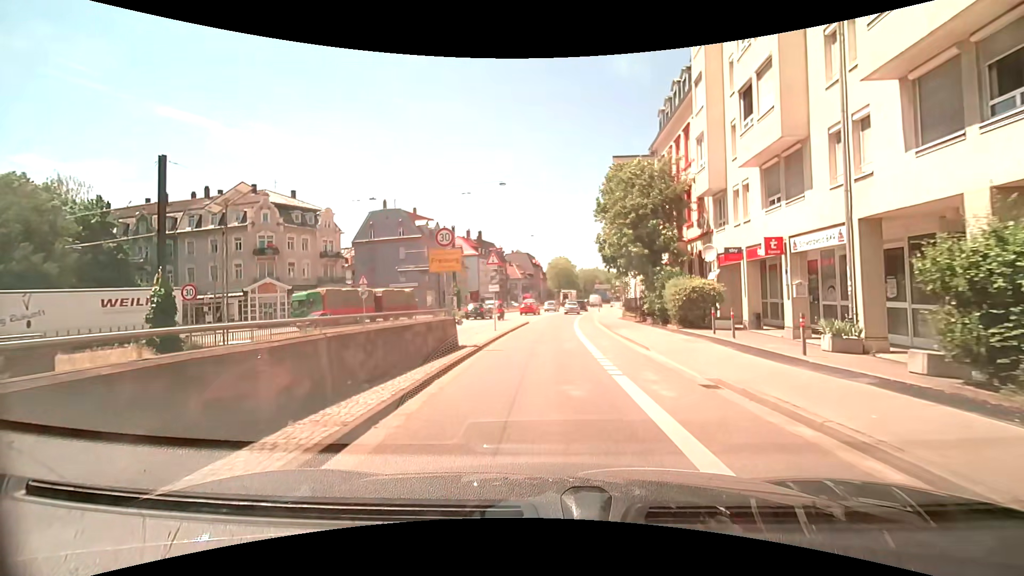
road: secondary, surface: asphalt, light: Day
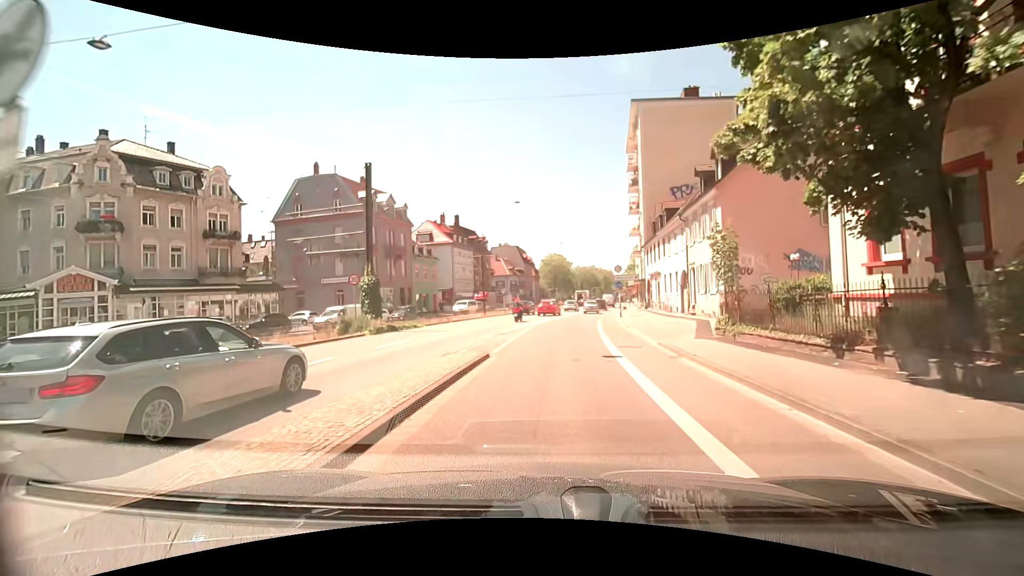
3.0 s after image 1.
(0.0, +22.4) m; +1°
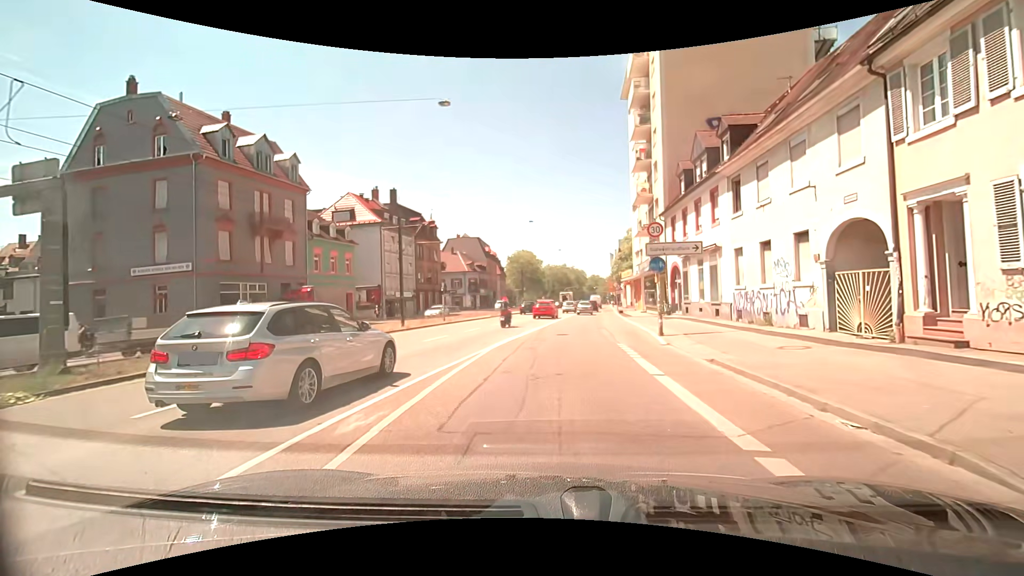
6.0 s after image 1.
(+0.5, +22.3) m; +4°
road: primary
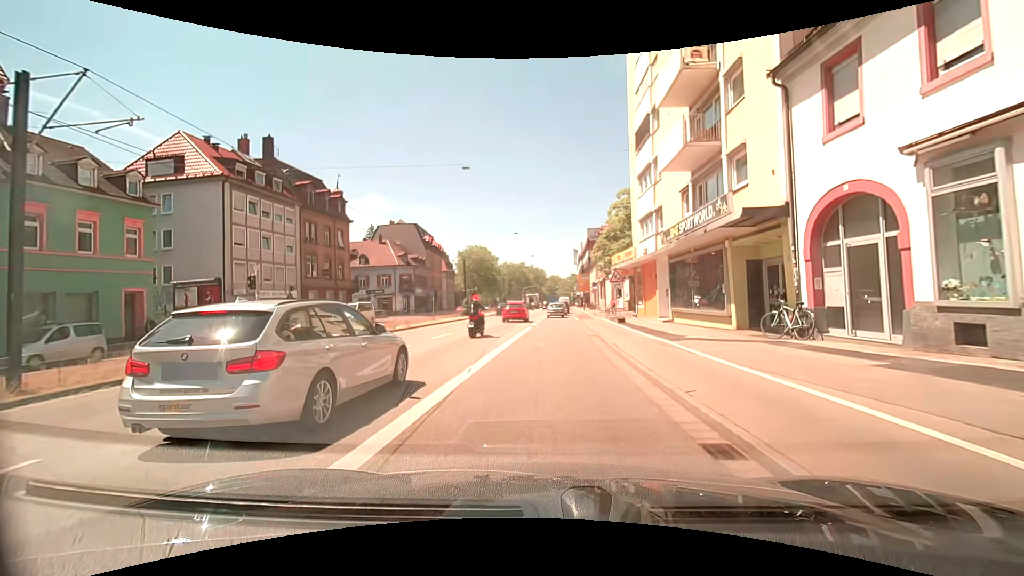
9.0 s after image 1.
(+0.7, +22.3) m; +4°
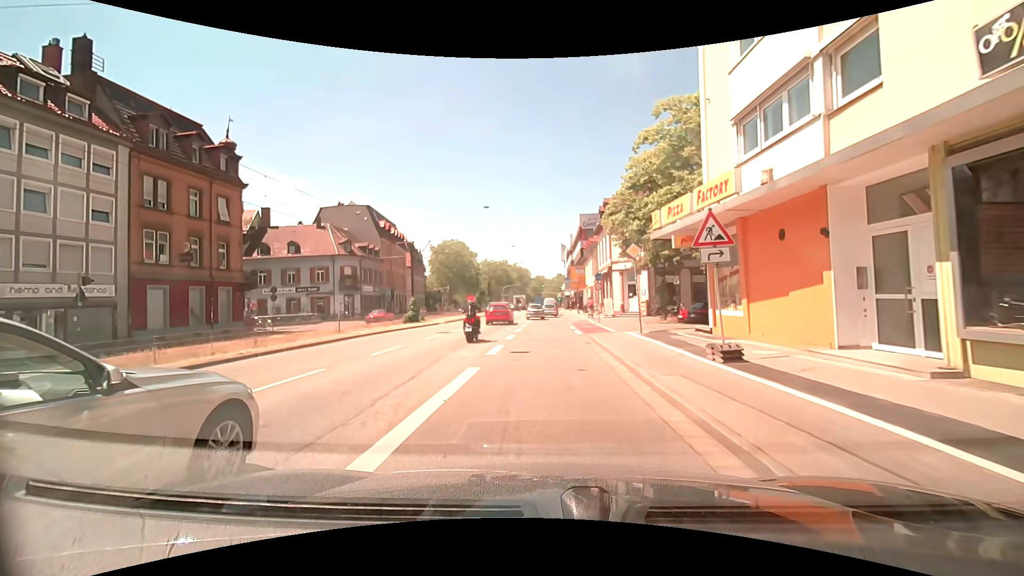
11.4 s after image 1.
(+0.3, +17.9) m; +2°
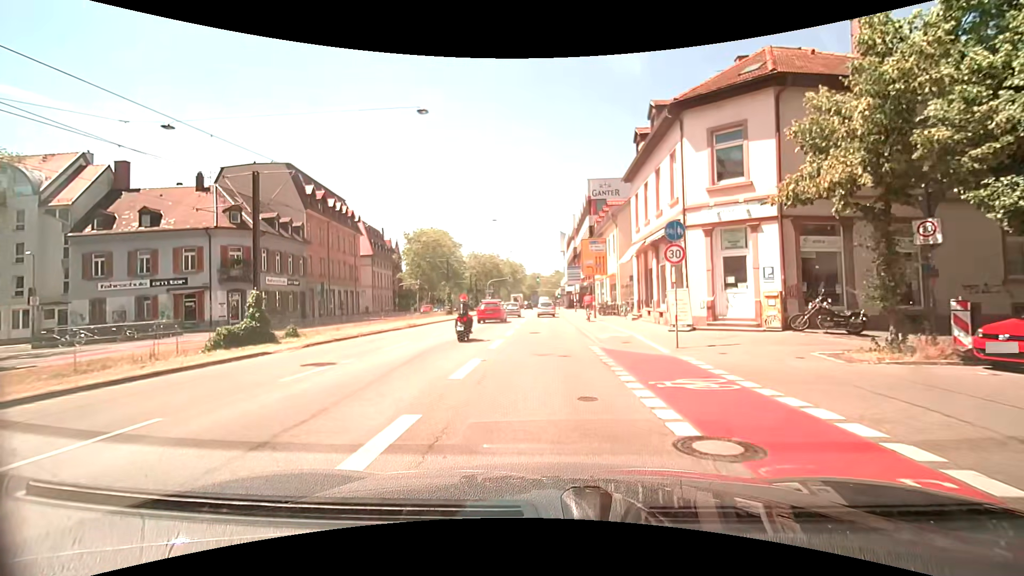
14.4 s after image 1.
(+0.4, +22.5) m; +2°
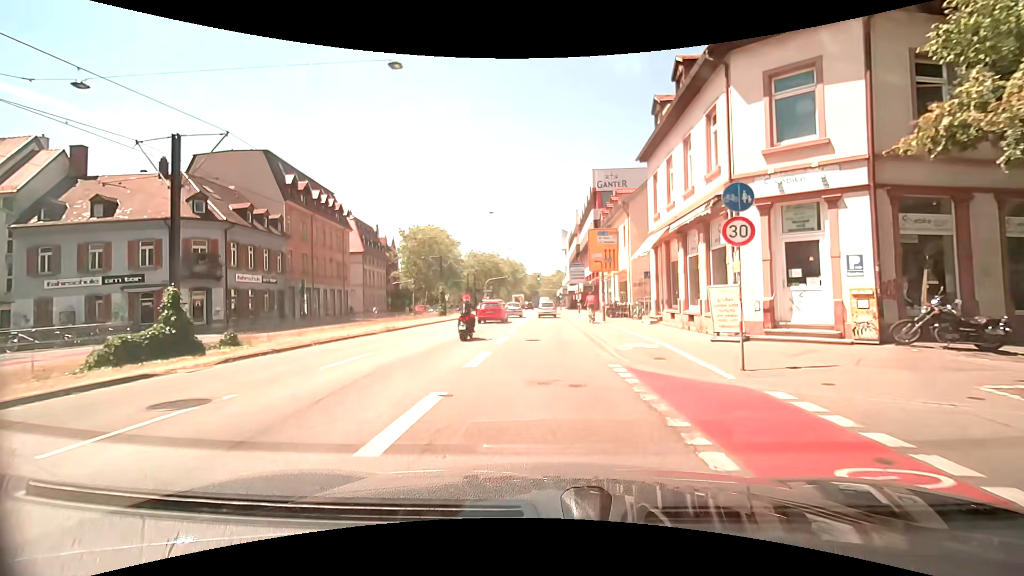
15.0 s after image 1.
(-0.1, +4.5) m; -1°
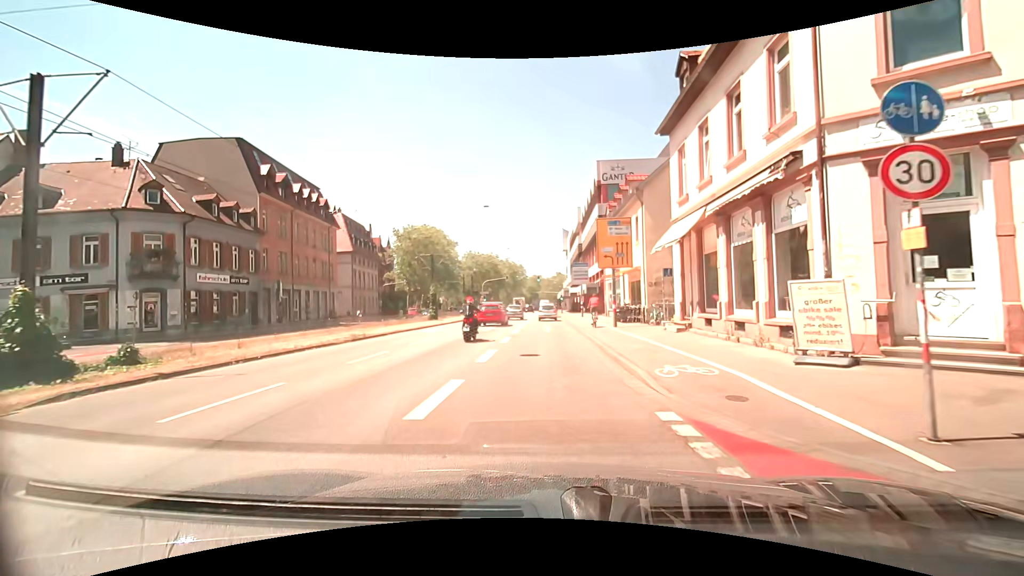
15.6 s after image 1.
(0.0, +4.5) m; +1°
(0, +10) (0, +20) (0, +30) (0, +40) (-1, +50) (-1, +60) (-1, +70) (-1, +80) (-1, +90) (-1, +100) m
